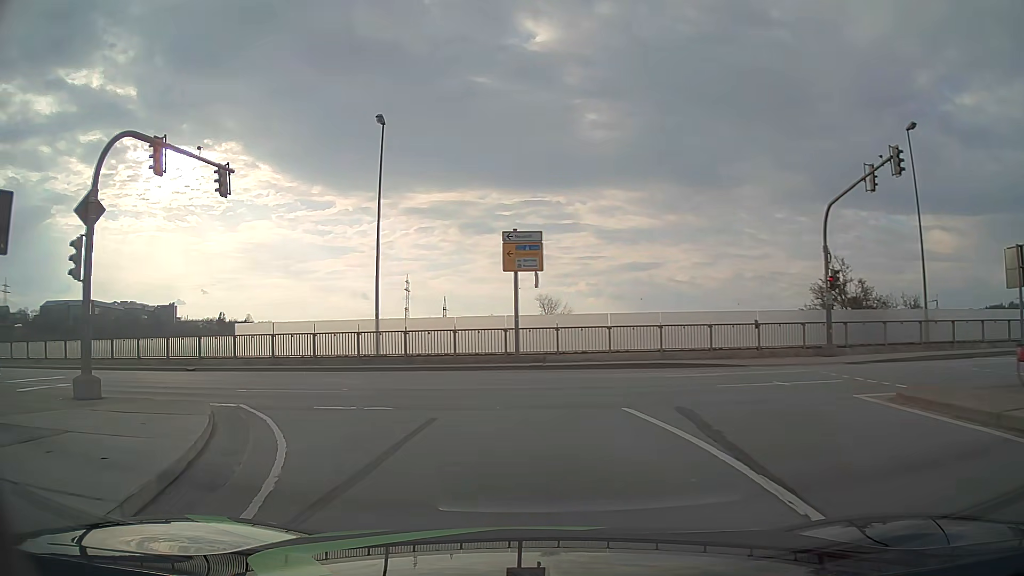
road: primary_link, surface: asphalt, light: Day
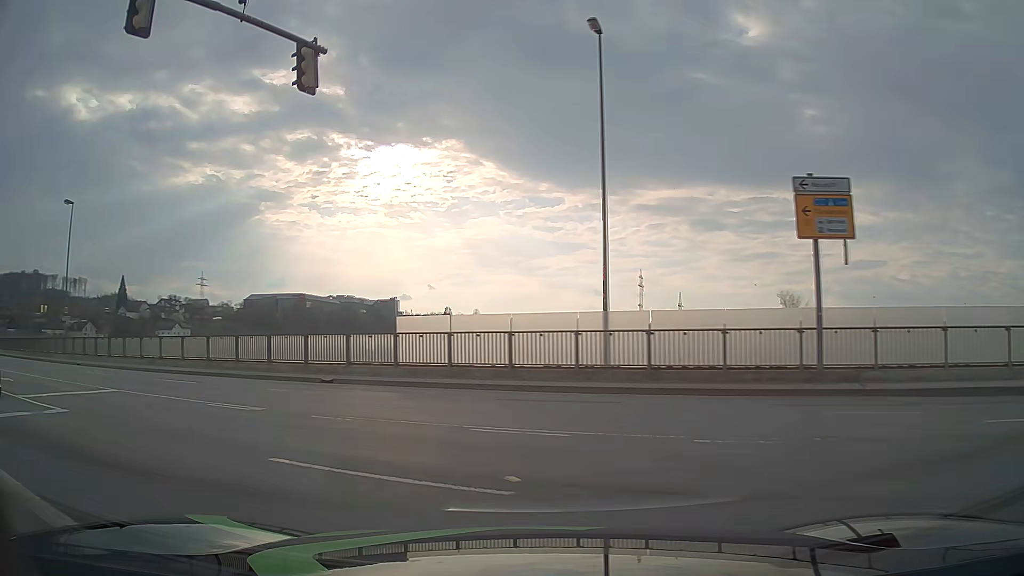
(-1.3, +9.1) m; -19°
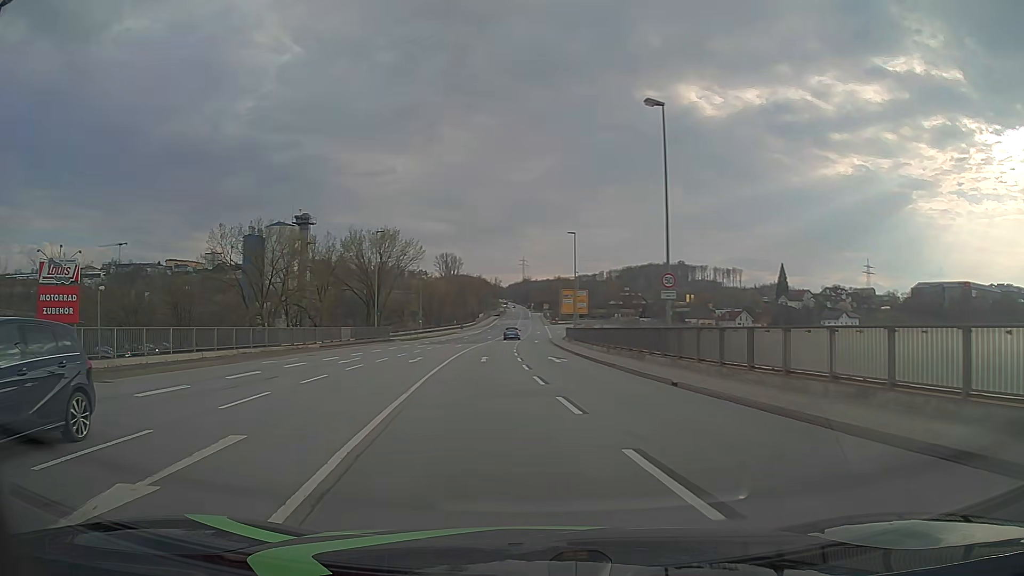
(-10.3, +17.4) m; -58°
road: primary
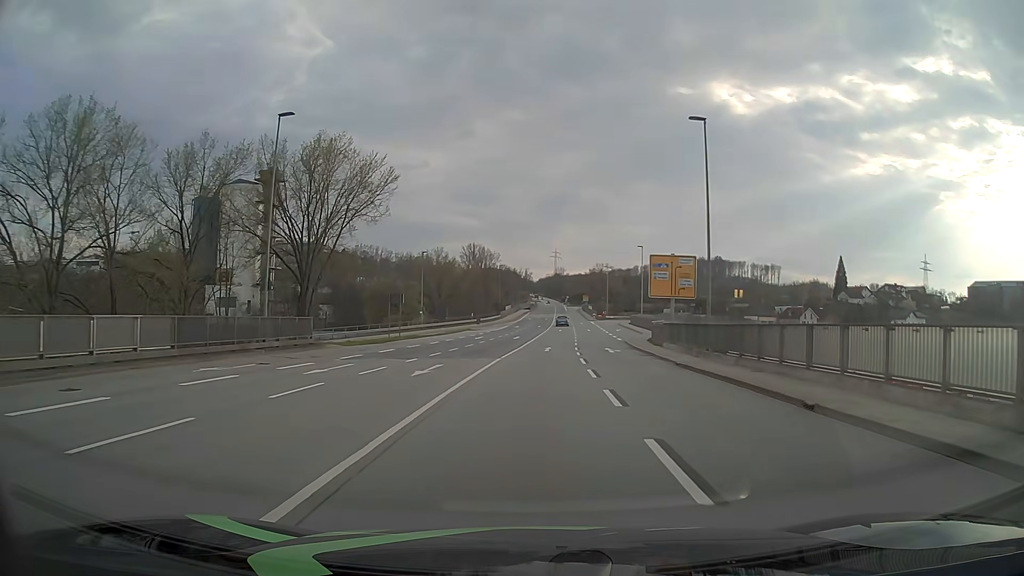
(-2.8, +35.8) m; -4°
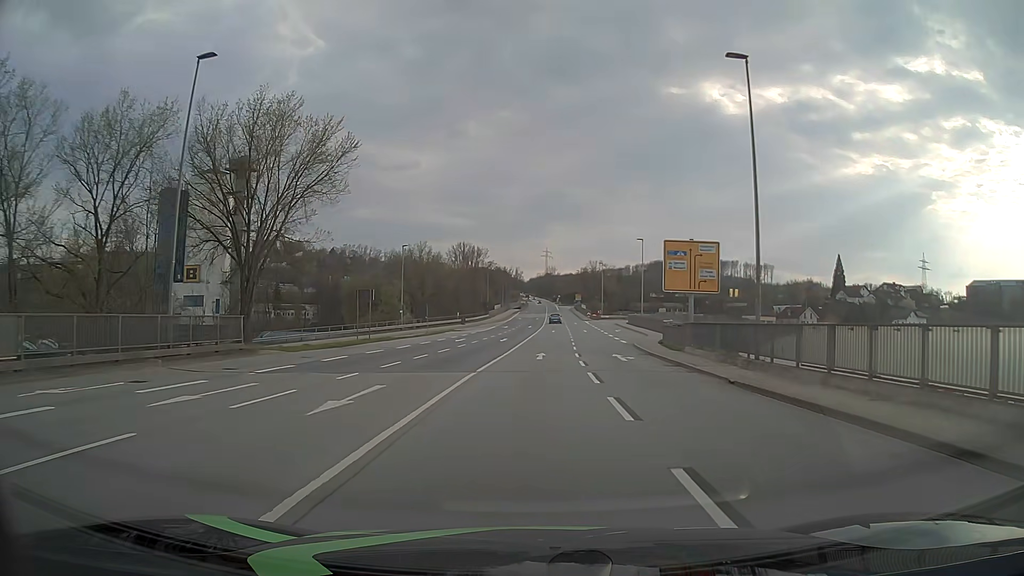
(0.0, +7.6) m; +1°
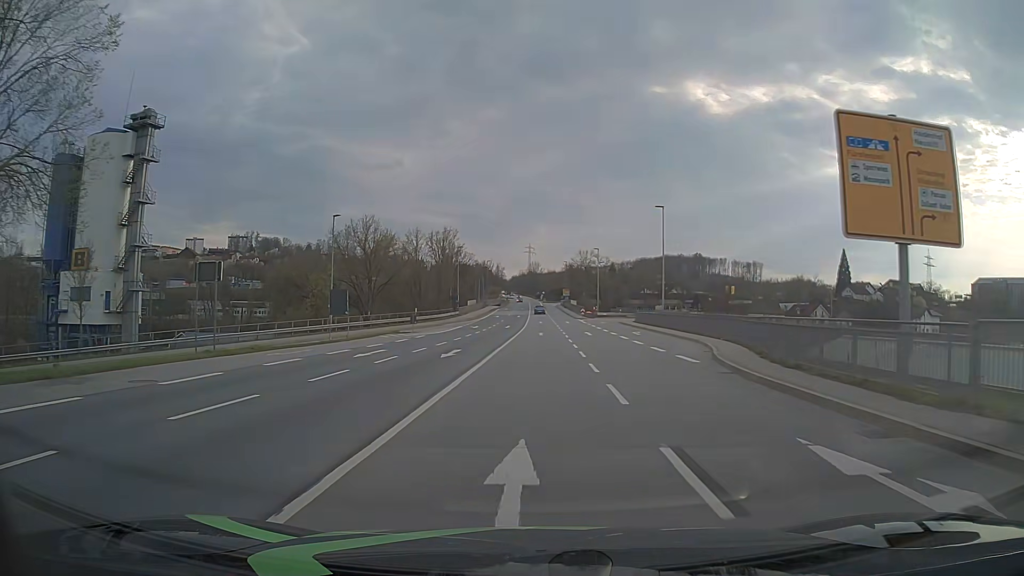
(+0.3, +22.8) m; +2°
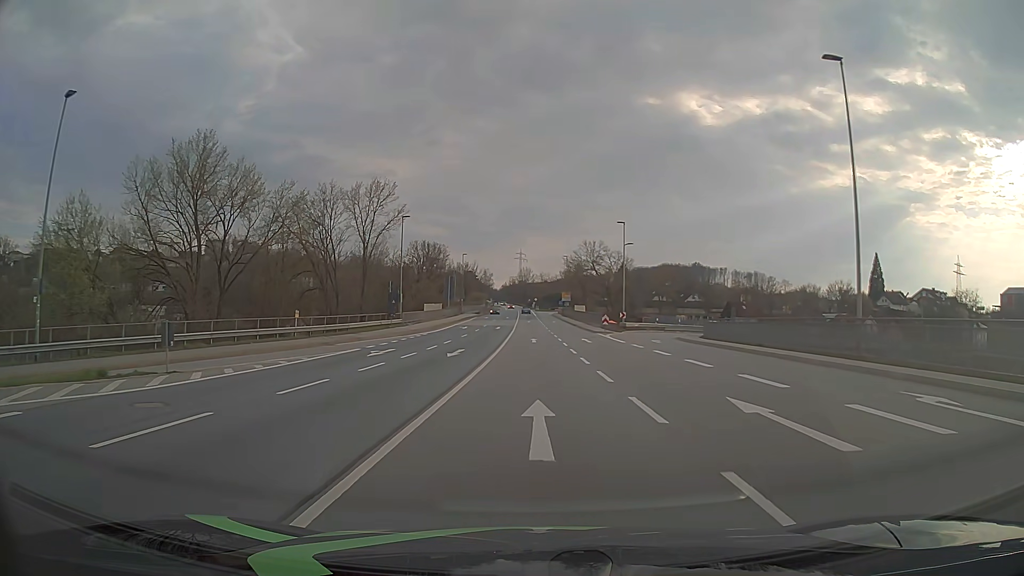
(+0.4, +37.8) m; +1°
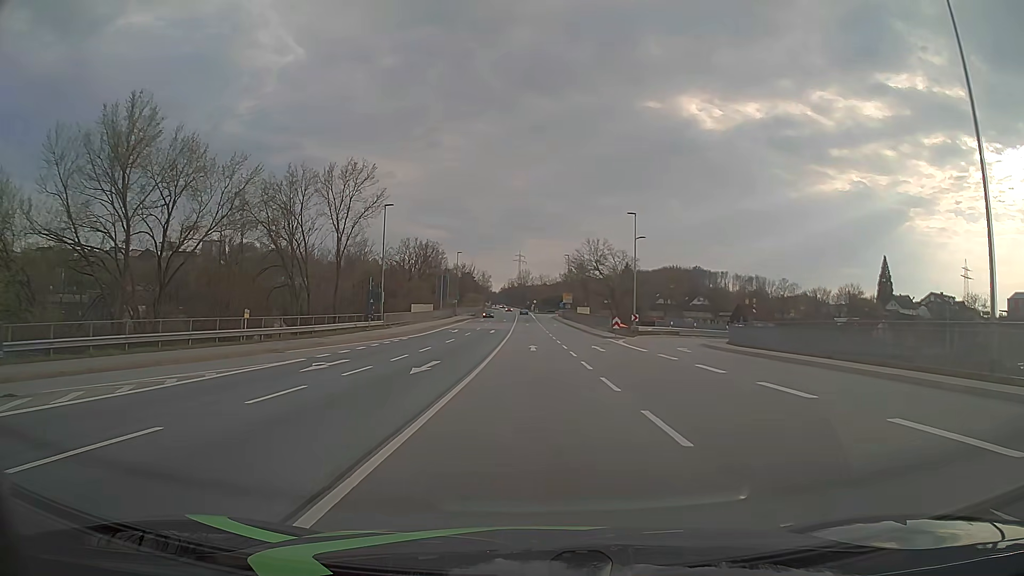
(0.0, +7.5) m; 0°
(0, +10) (0, +20) (0, +30) (0, +40) (0, +50) (0, +60) (0, +70) (0, +80) (0, +90) (-1, +100) m
